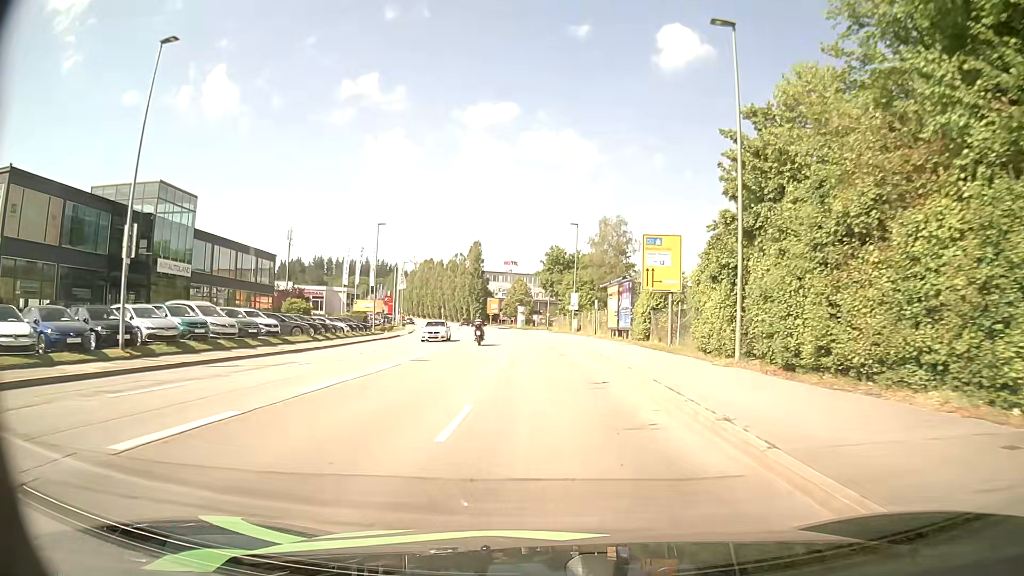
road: tertiary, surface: asphalt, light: Day
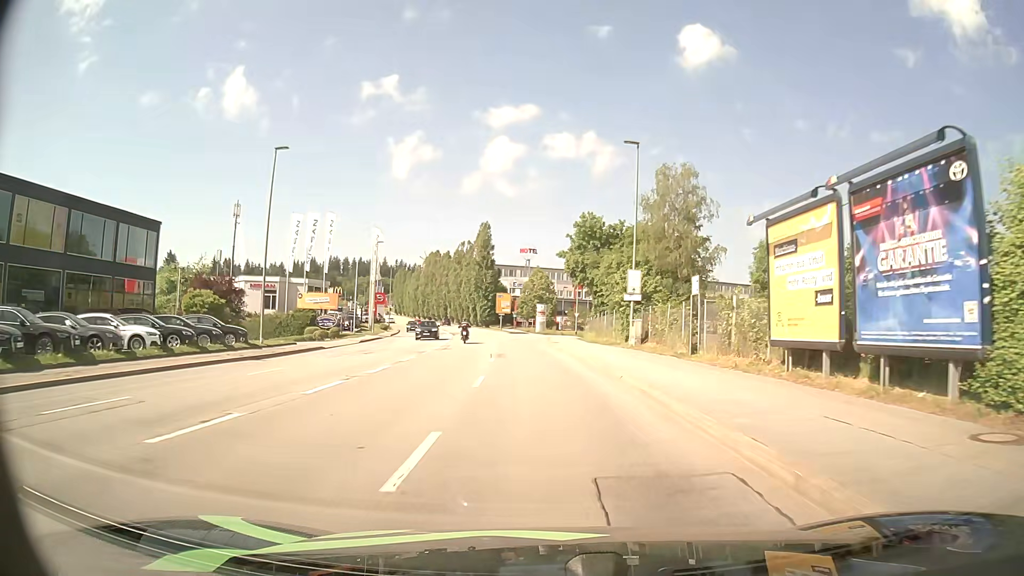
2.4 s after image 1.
(0.0, +29.6) m; 0°
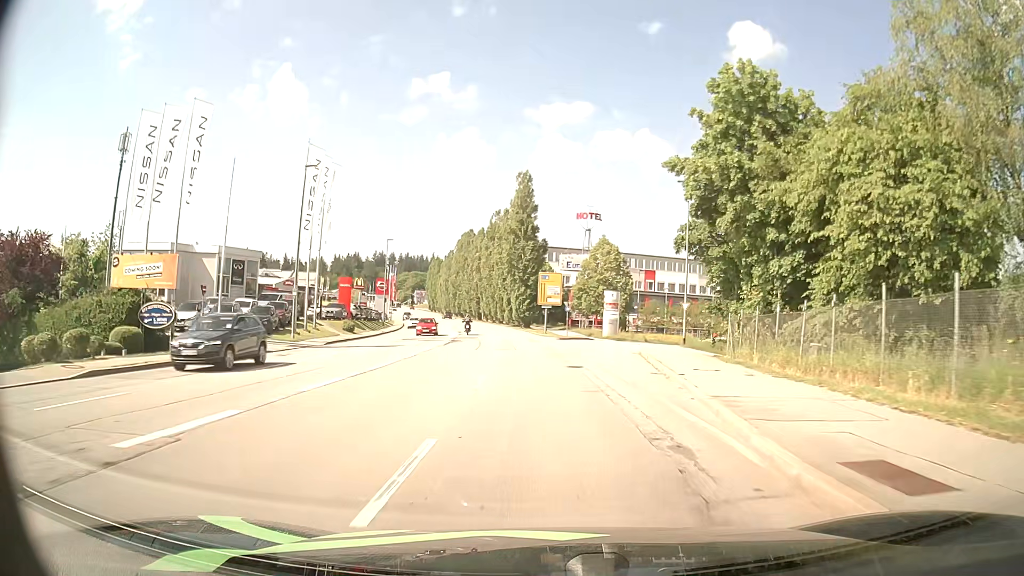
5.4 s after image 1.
(-2.0, +37.4) m; -5°
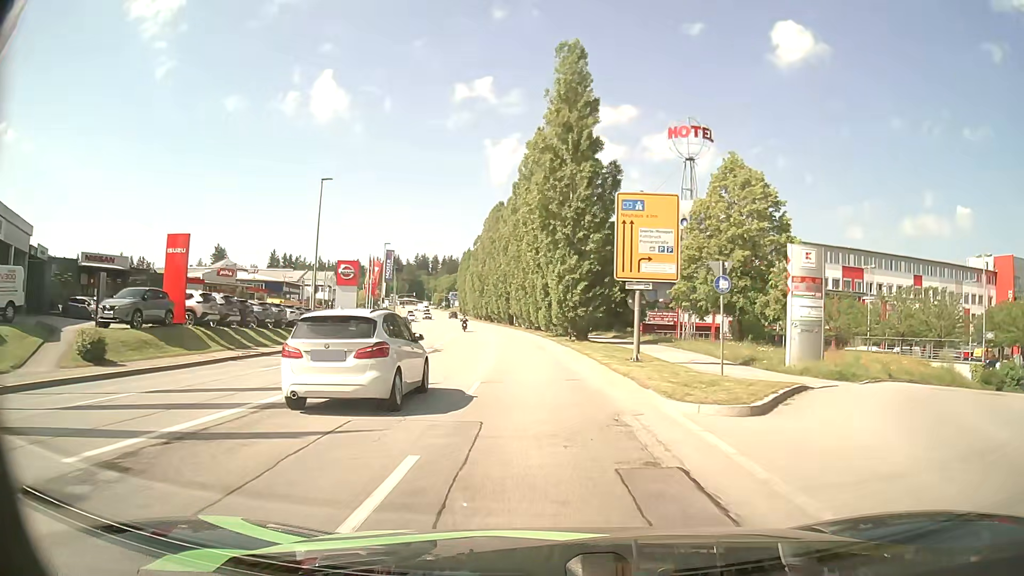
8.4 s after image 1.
(-1.3, +37.5) m; -5°
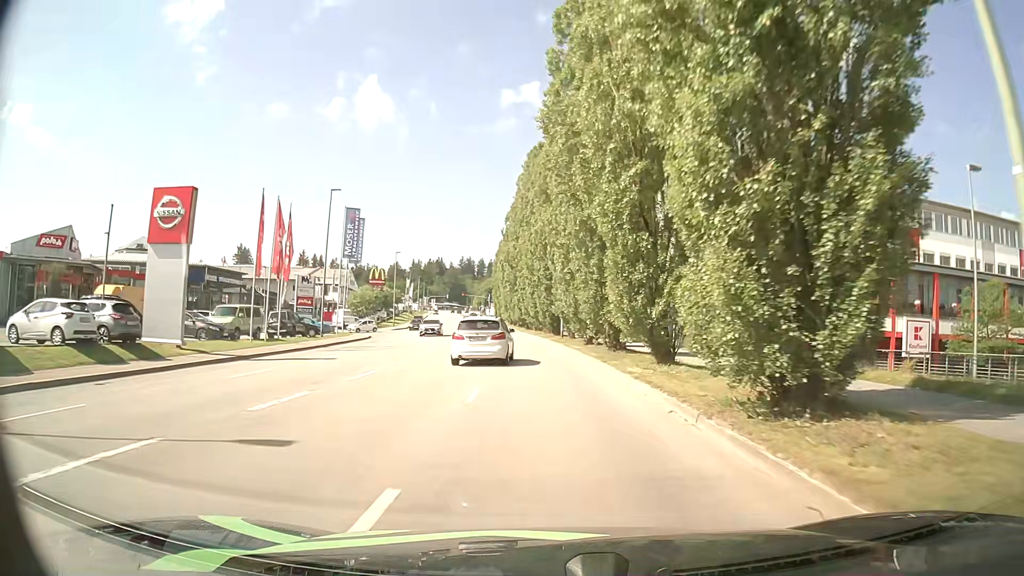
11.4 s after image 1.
(-1.3, +37.4) m; -5°
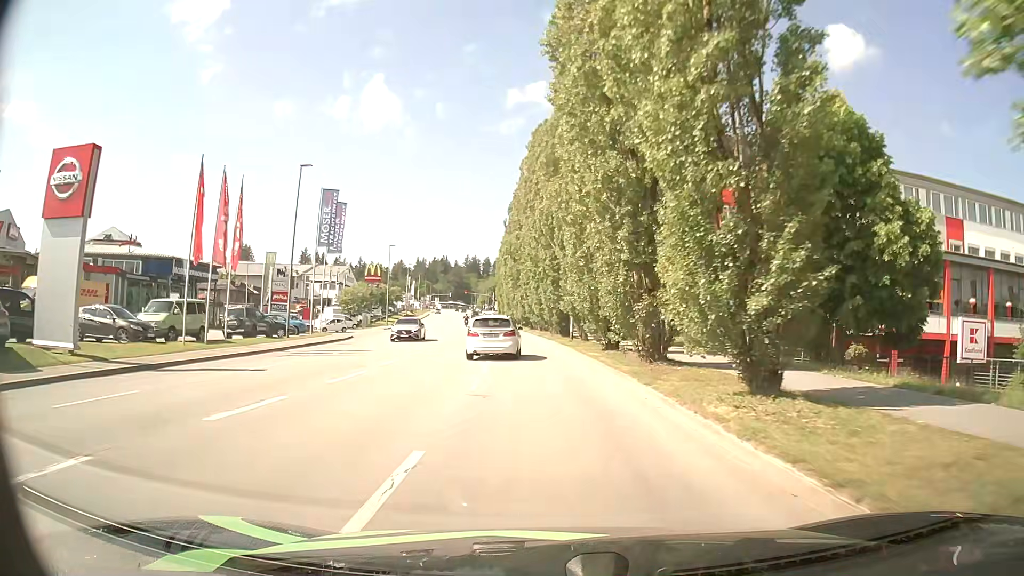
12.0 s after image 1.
(+0.1, +7.4) m; 0°
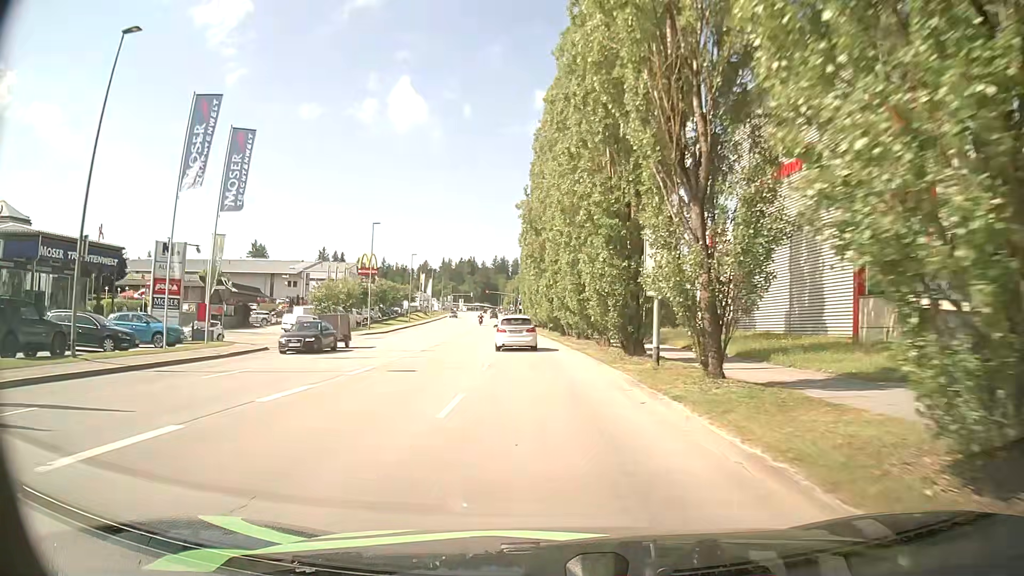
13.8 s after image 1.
(-0.4, +22.0) m; -3°
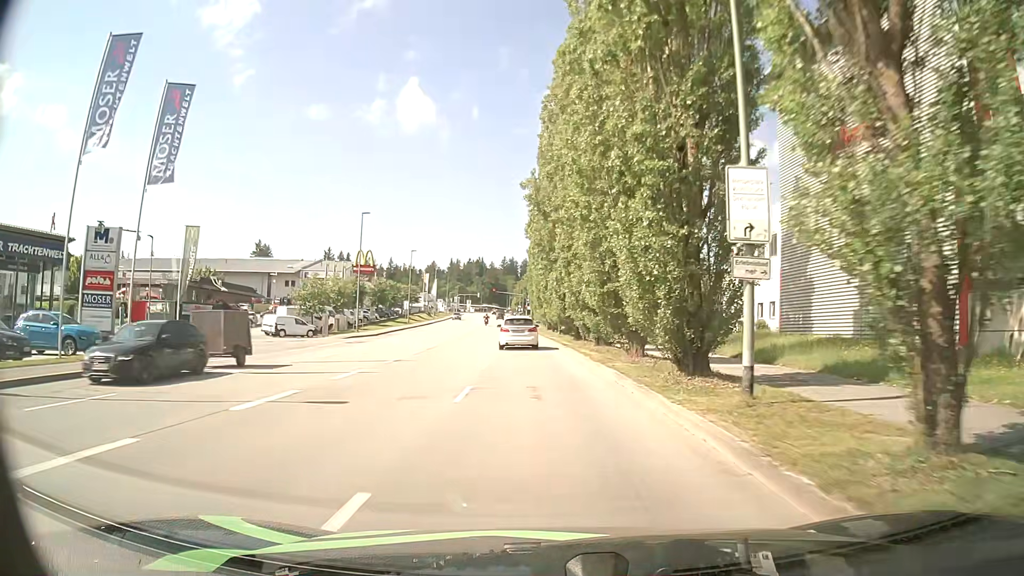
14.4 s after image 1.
(0.0, +7.2) m; 0°
(0, +10) (0, +20) (-1, +30) (-2, +40) (-3, +50) (-3, +60) (-4, +70) (-3, +80) (-3, +90) (-4, +100) m
